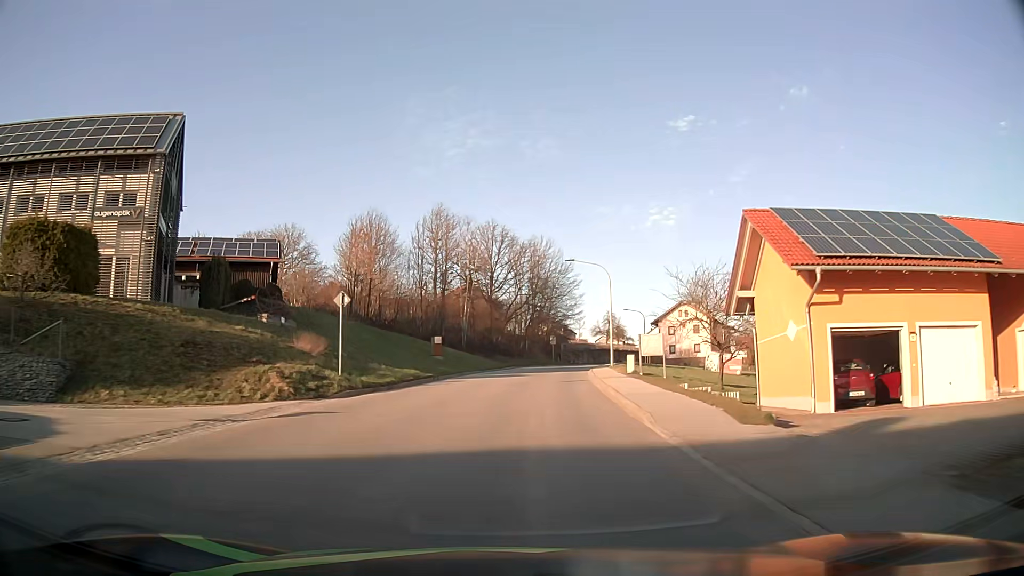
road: tertiary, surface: asphalt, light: Day
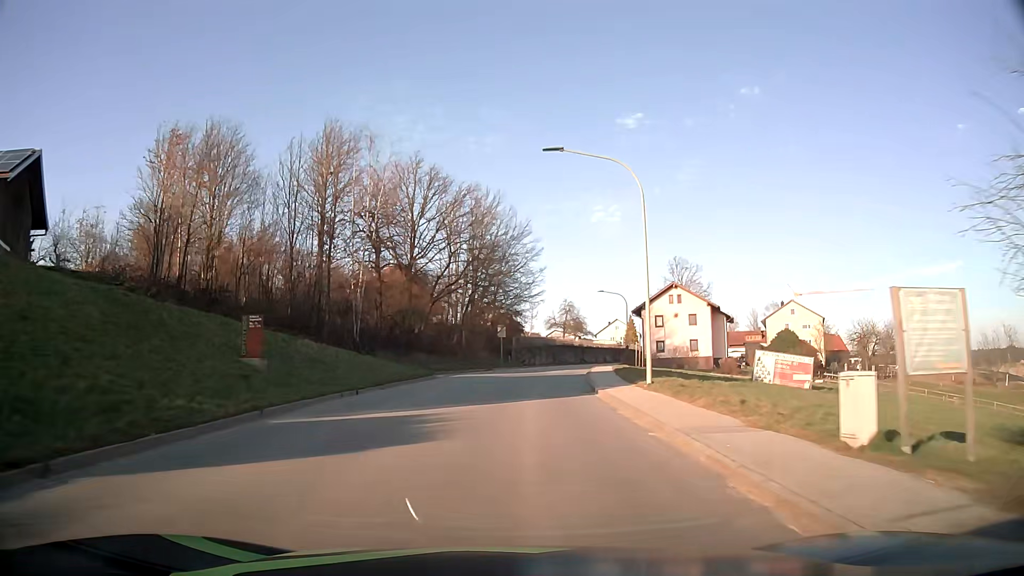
(+1.0, +25.0) m; +5°
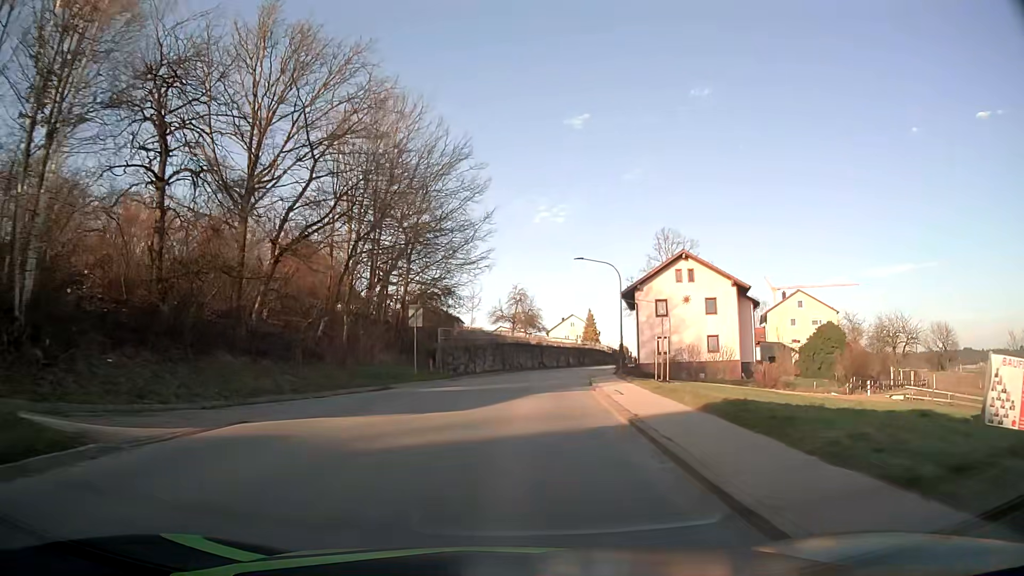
(+1.1, +24.5) m; +5°
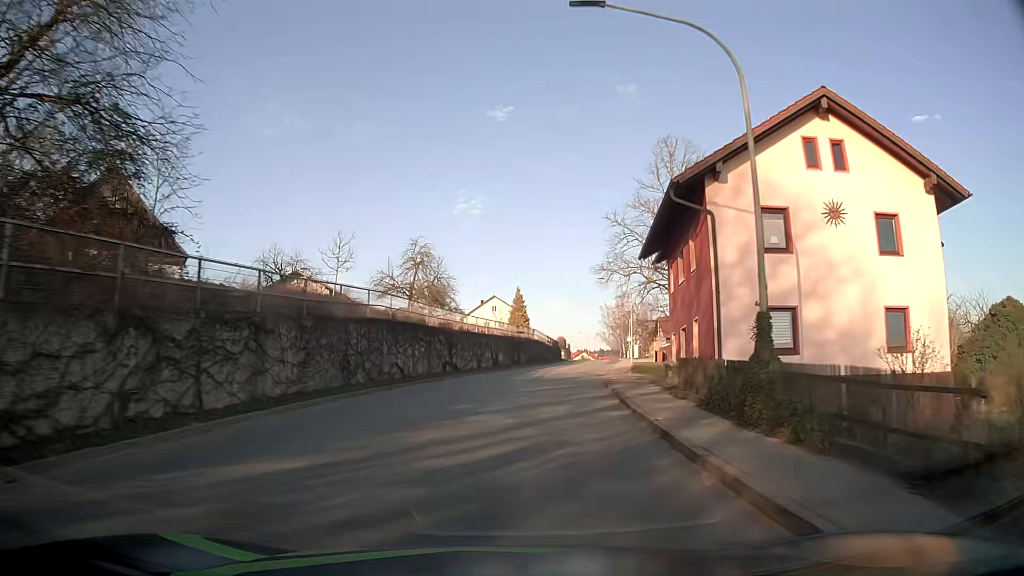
(+2.0, +32.5) m; +7°
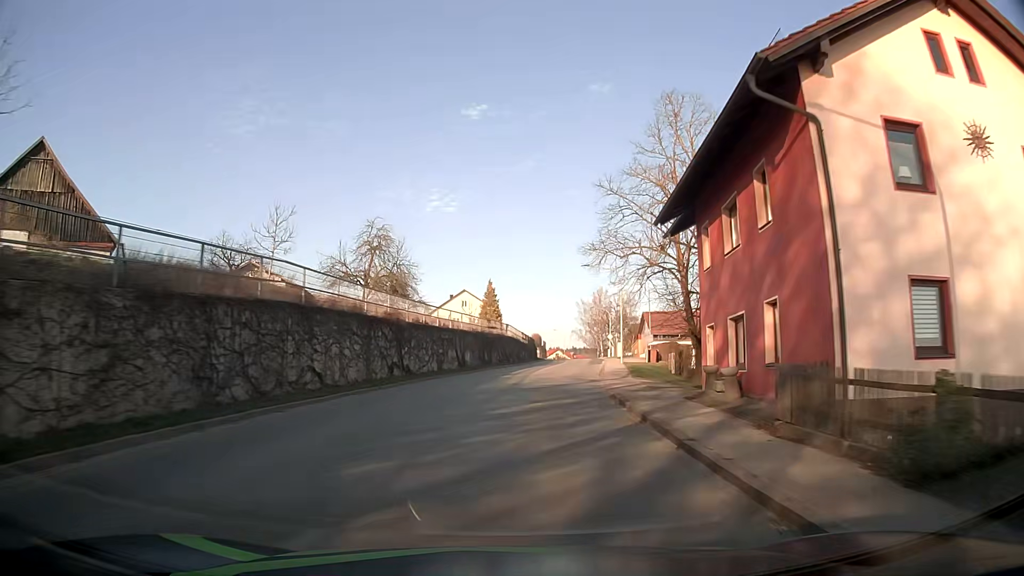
(+0.2, +8.1) m; +2°
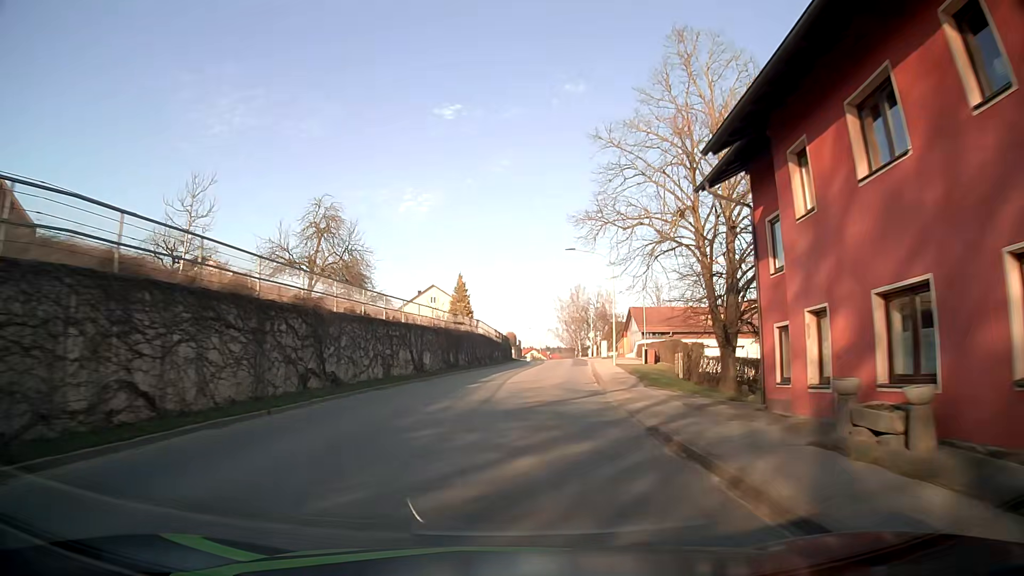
(+0.2, +8.1) m; +2°
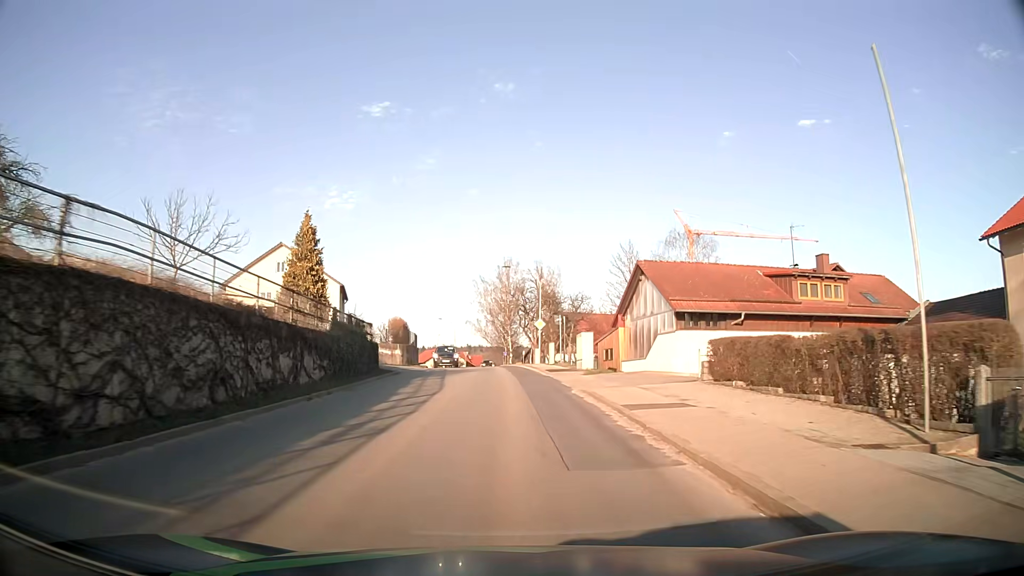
(+2.8, +40.0) m; +6°
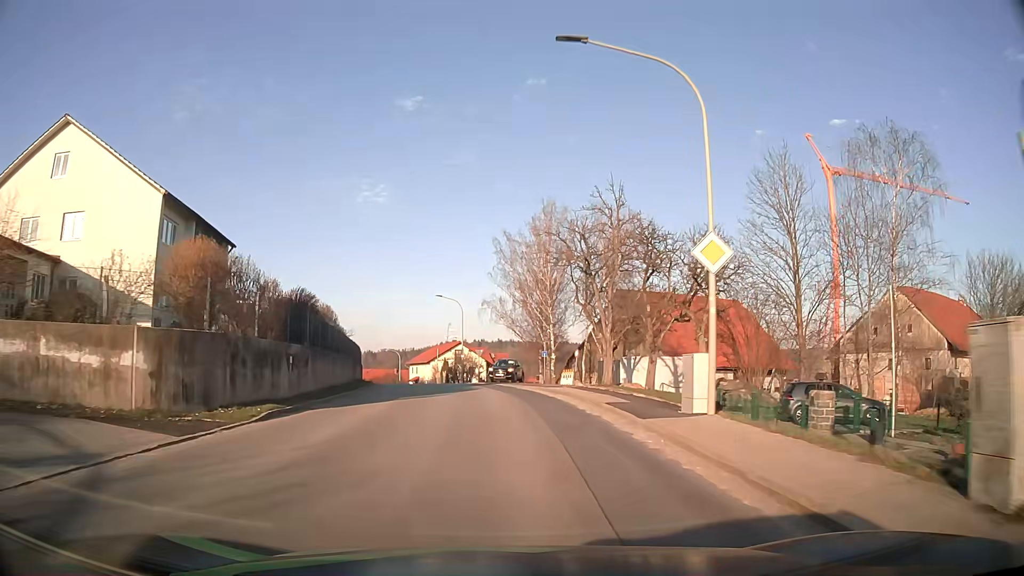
(-0.5, +38.6) m; -3°
(0, +10) (-1, +20) (-2, +30) (-3, +40) (-5, +50) (-7, +59) (-9, +69) (-11, +79) (-14, +89) (-17, +98) m
